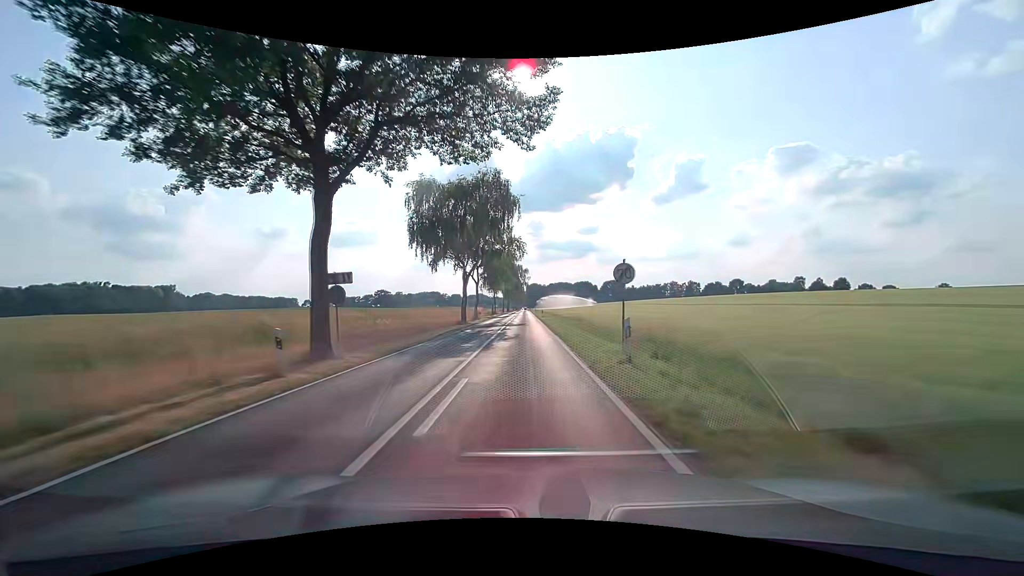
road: tertiary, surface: asphalt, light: Day
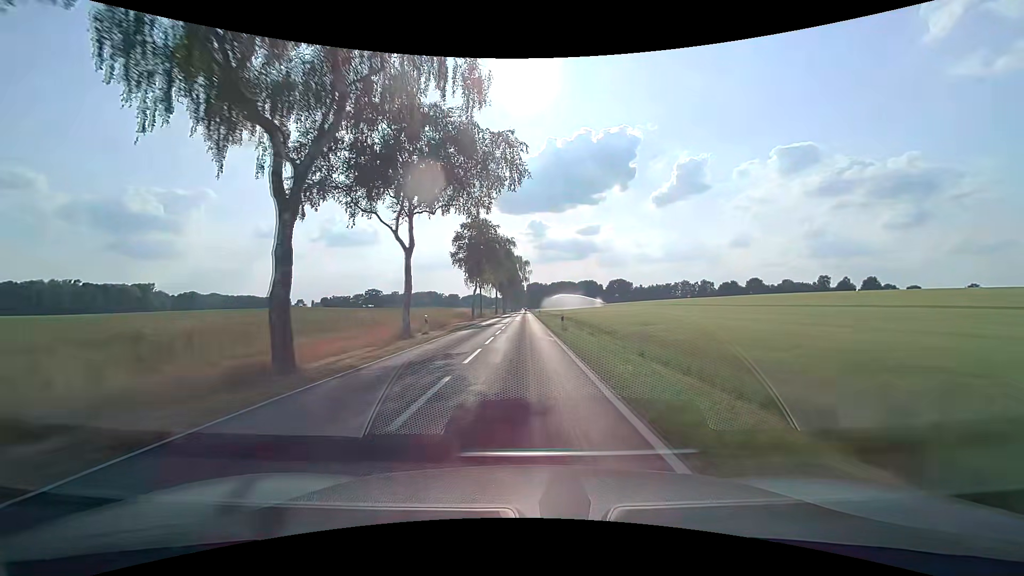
(0.0, +32.5) m; 0°
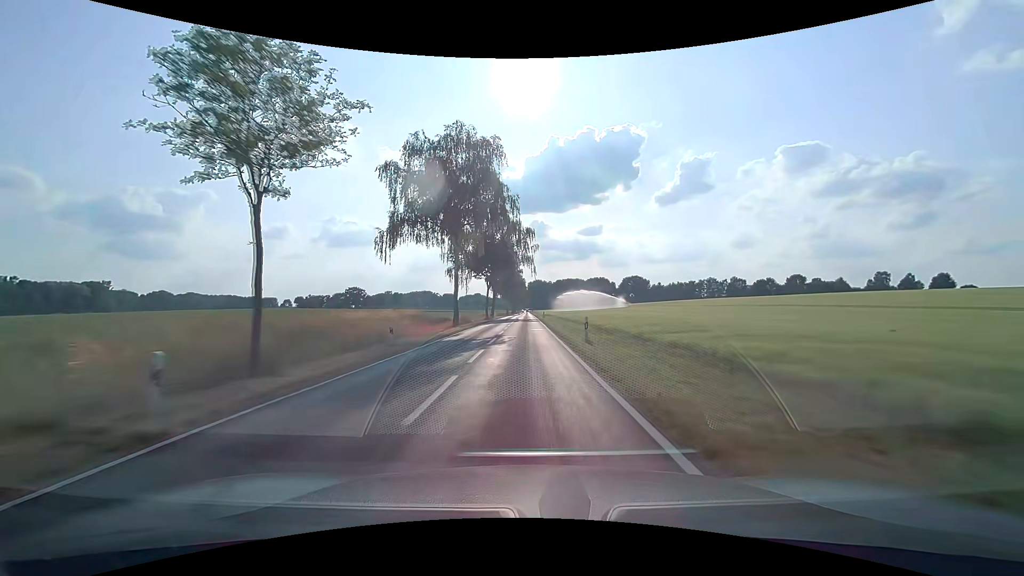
(-0.2, +58.7) m; 0°
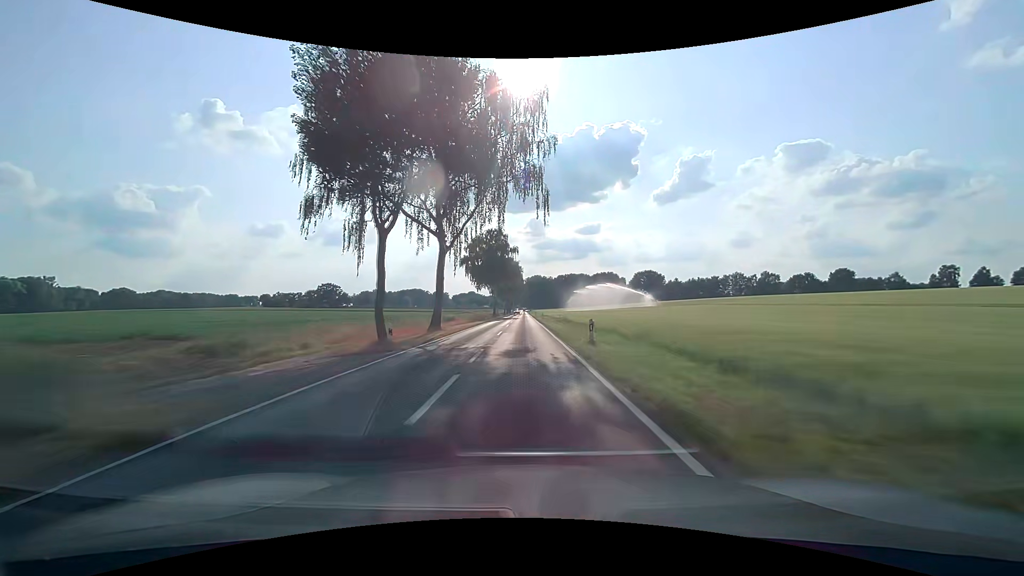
(0.0, +52.3) m; 0°
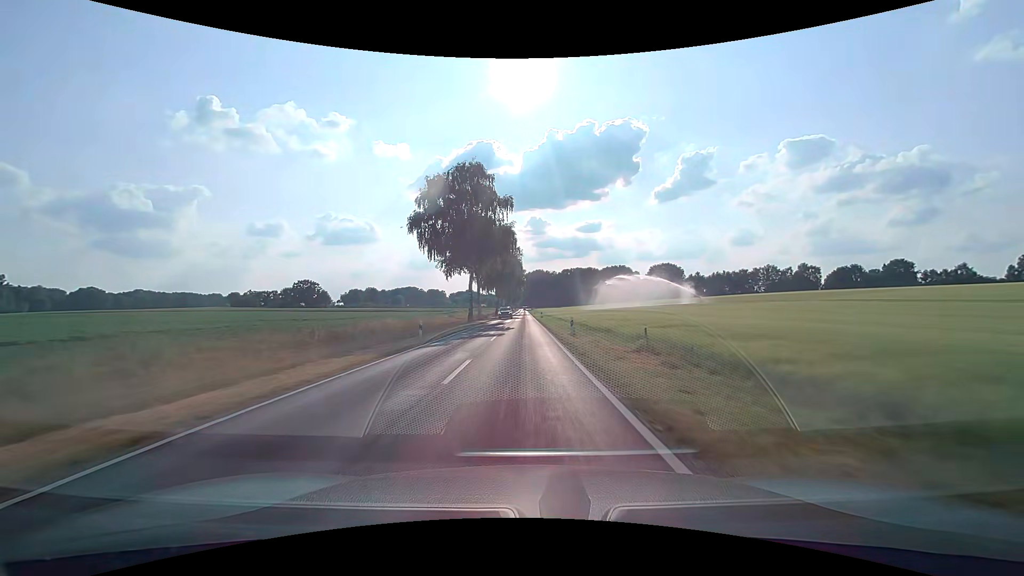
(0.0, +42.0) m; 0°
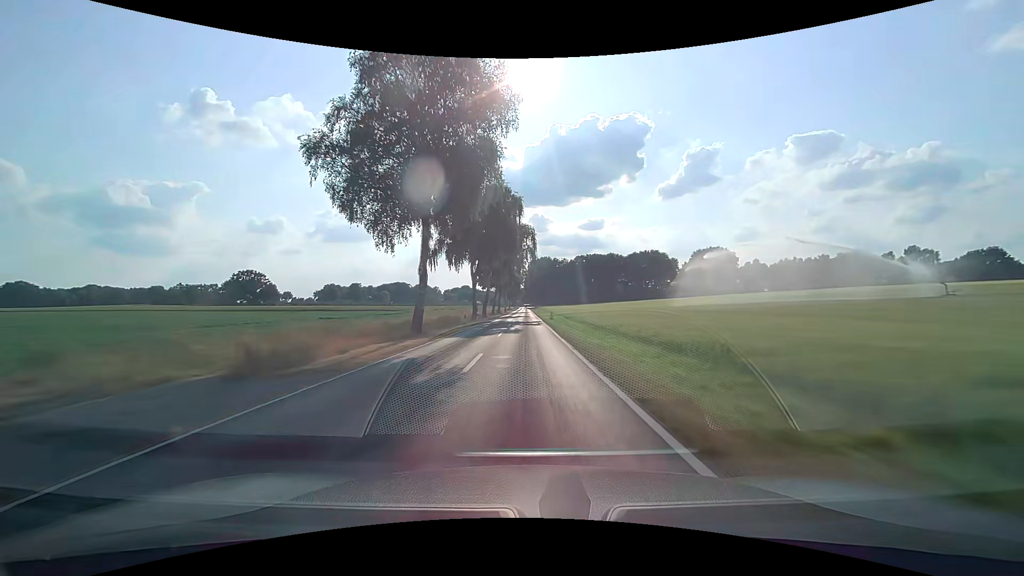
(-0.2, +74.5) m; 0°
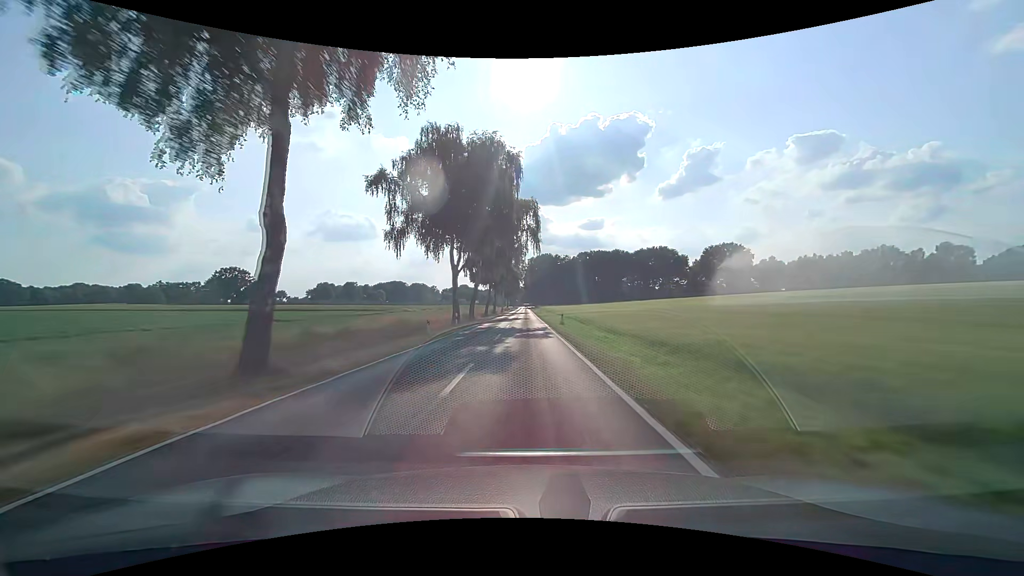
(0.0, +15.3) m; 0°
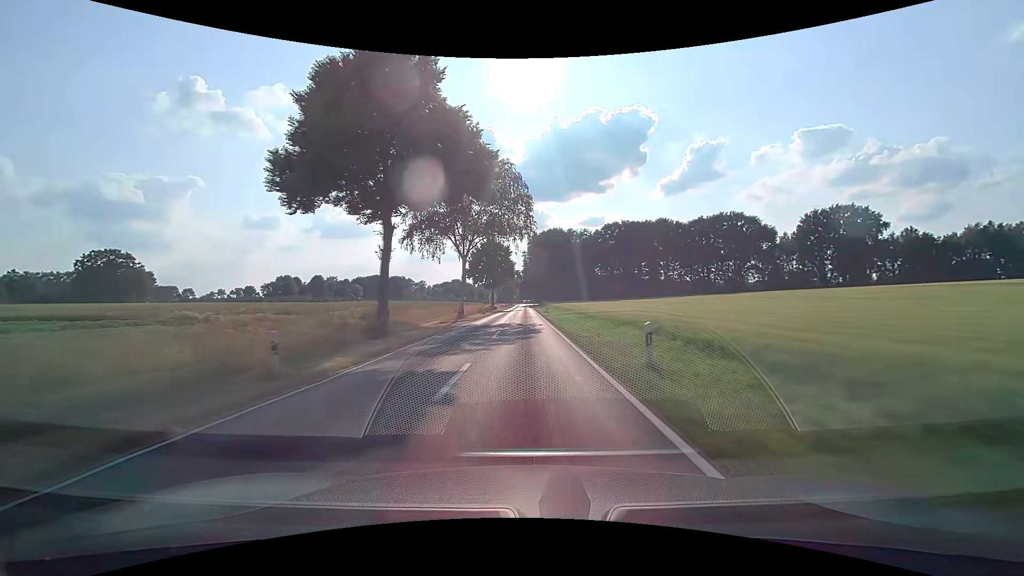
(+0.1, +76.5) m; 0°
(0, +10) (0, +20) (0, +30) (0, +40) (0, +50) (0, +60) (0, +70) (0, +80) (0, +90) (0, +100) m
